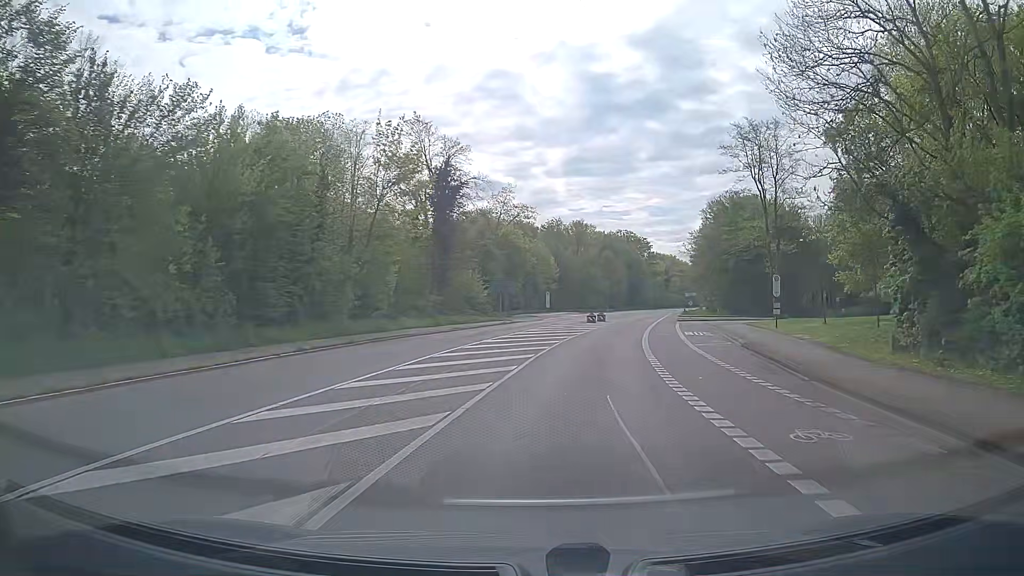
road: secondary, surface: asphalt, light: Day
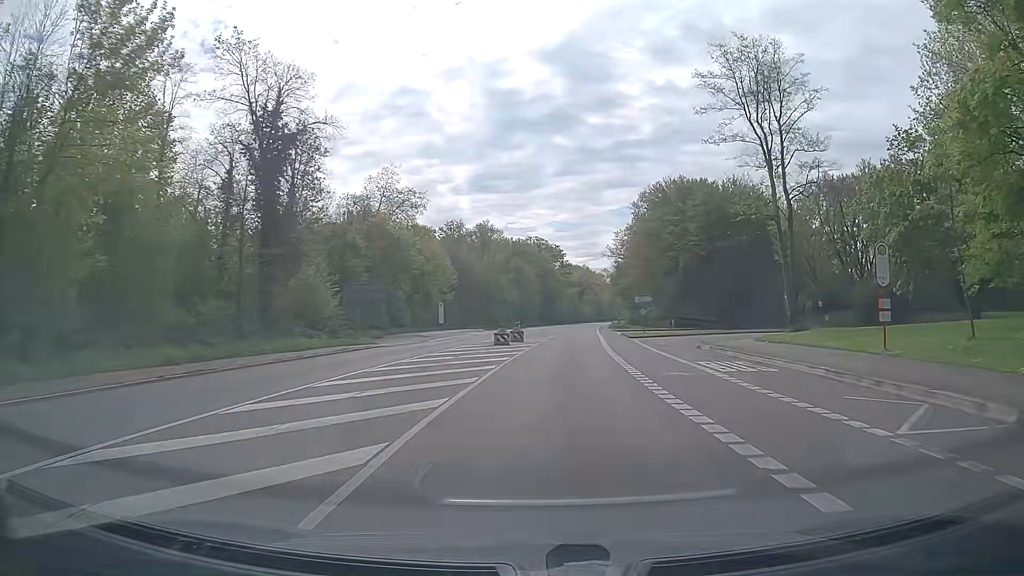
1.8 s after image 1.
(+2.0, +22.9) m; +9°
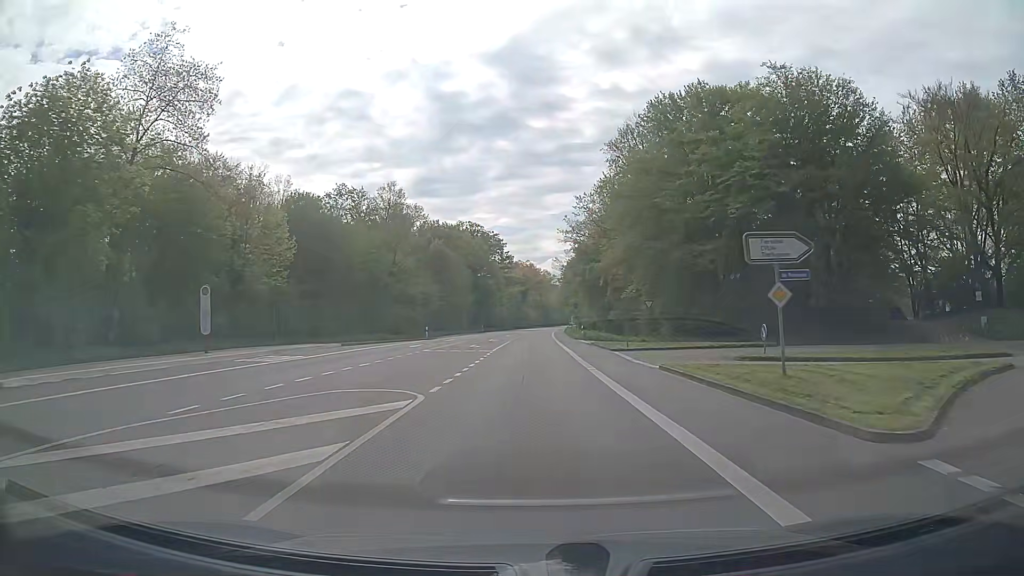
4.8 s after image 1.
(+2.3, +39.2) m; +5°
(0, +10) (0, +20) (0, +30) (0, +40) (0, +50) (0, +60) (0, +70) (0, +80) (+1, +90) (+1, +100) m
